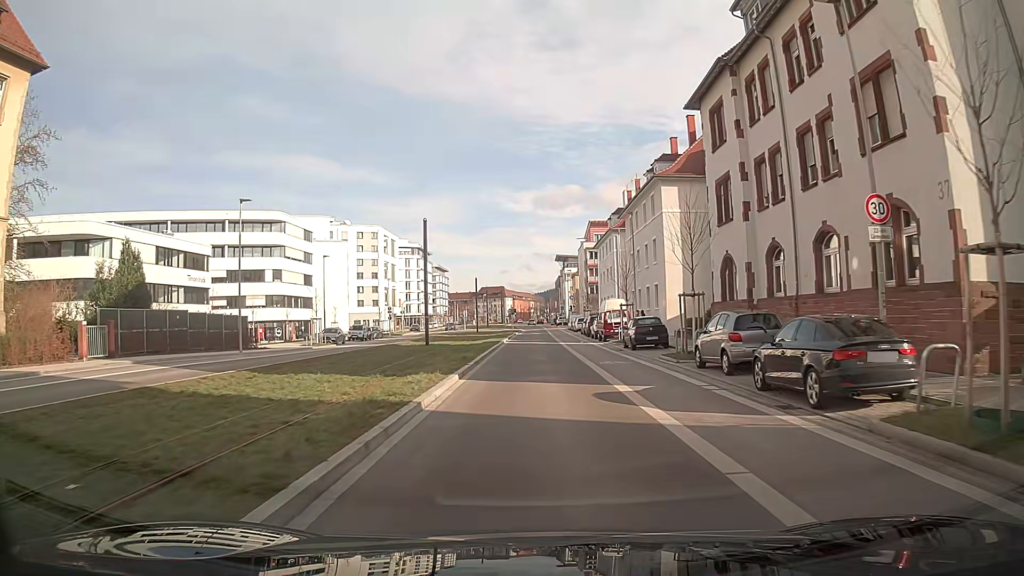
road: secondary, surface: asphalt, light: Day
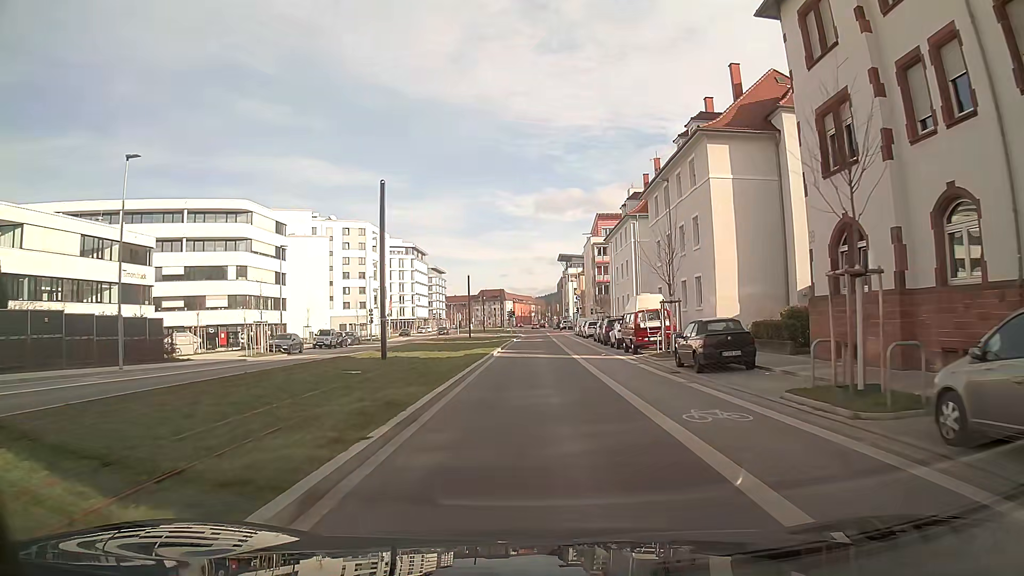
(0.0, +11.8) m; 0°
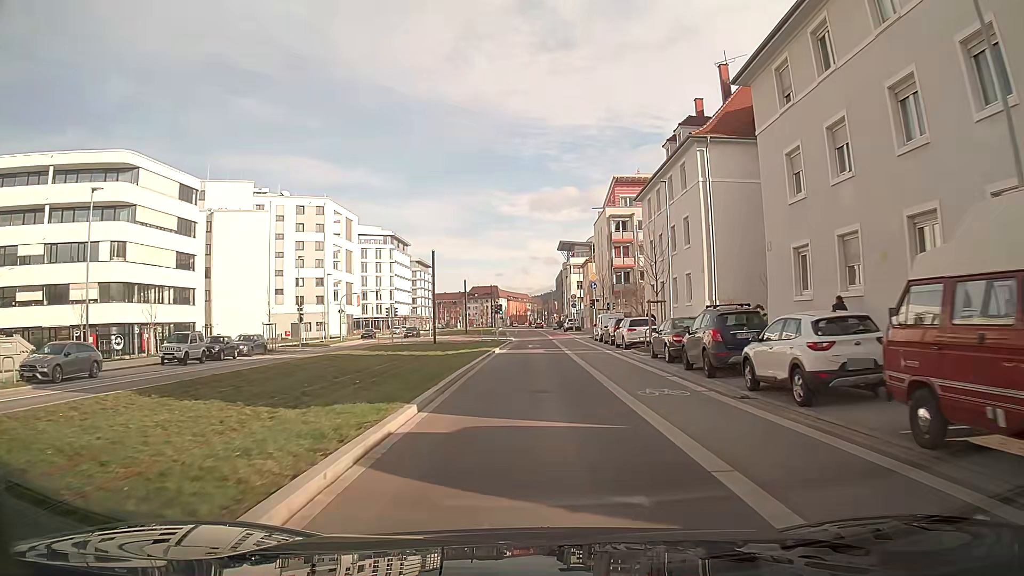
(0.0, +25.1) m; 0°
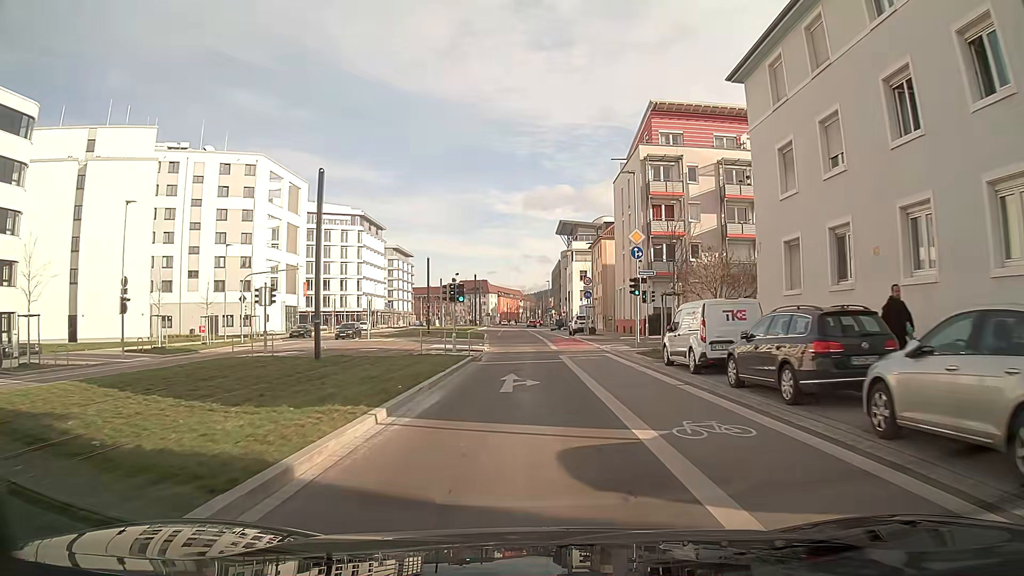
(+0.1, +26.9) m; 0°
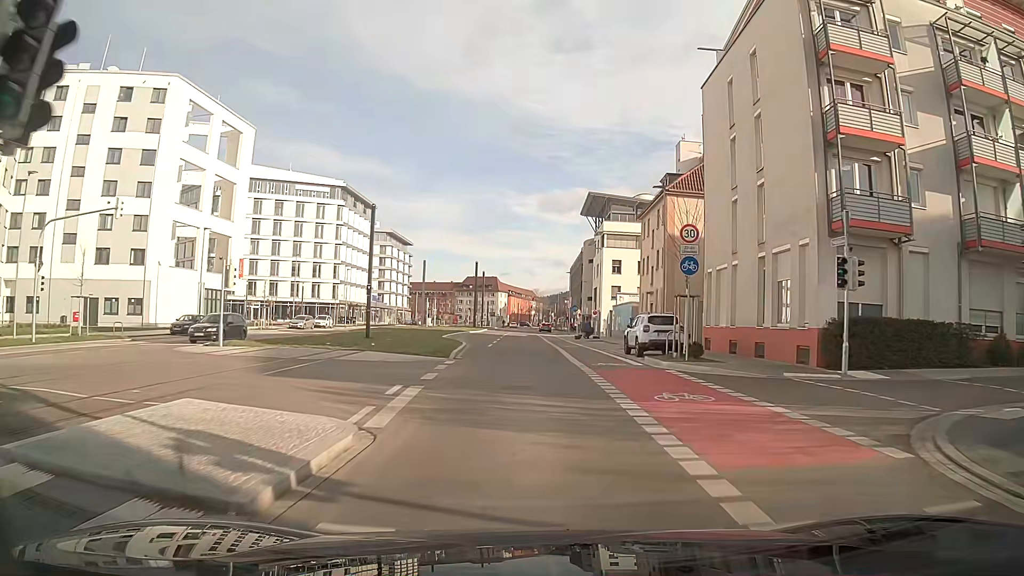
(-0.2, +27.6) m; -1°
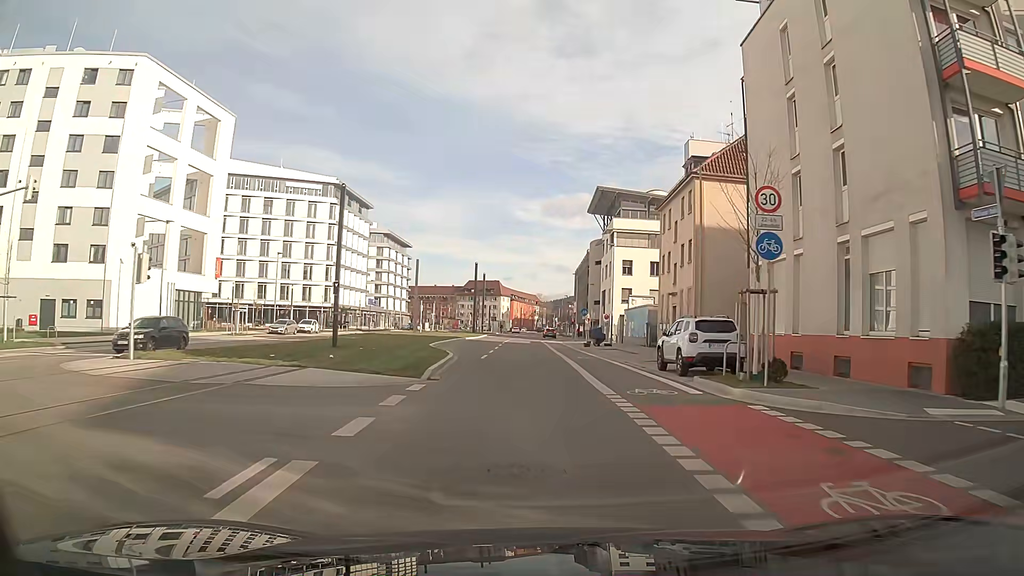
(0.0, +6.7) m; 0°
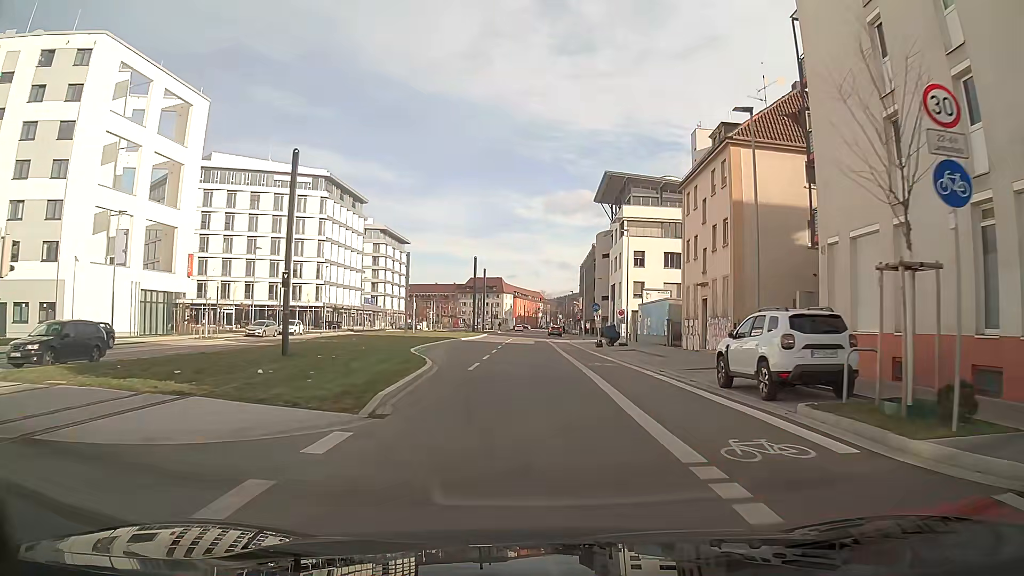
(0.0, +6.6) m; 0°
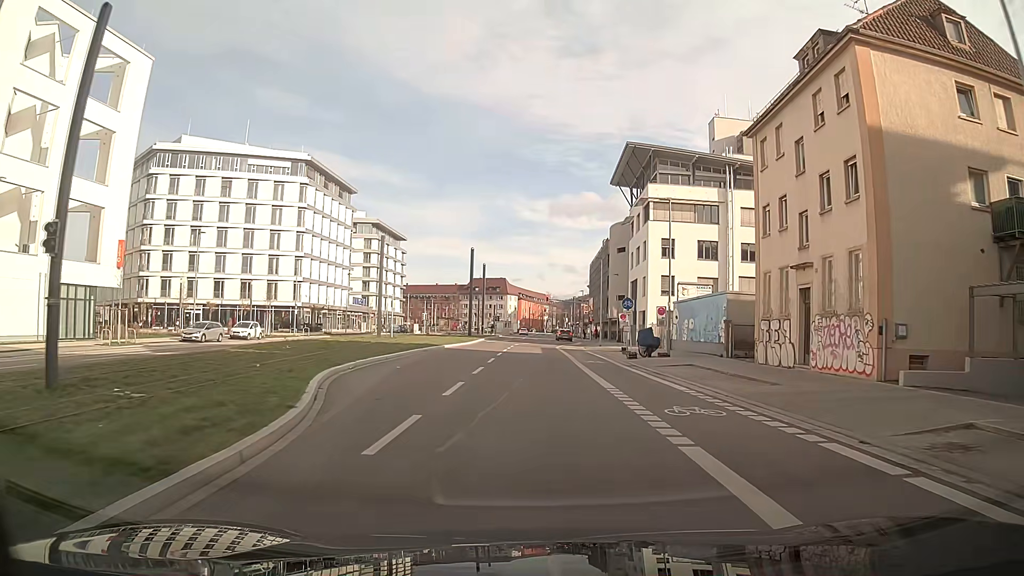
(0.0, +12.7) m; 0°
(0, +10) (0, +20) (0, +30) (0, +40) (0, +50) (+1, +60) (+3, +70) (+4, +80) (+4, +90) (+4, +100) m
